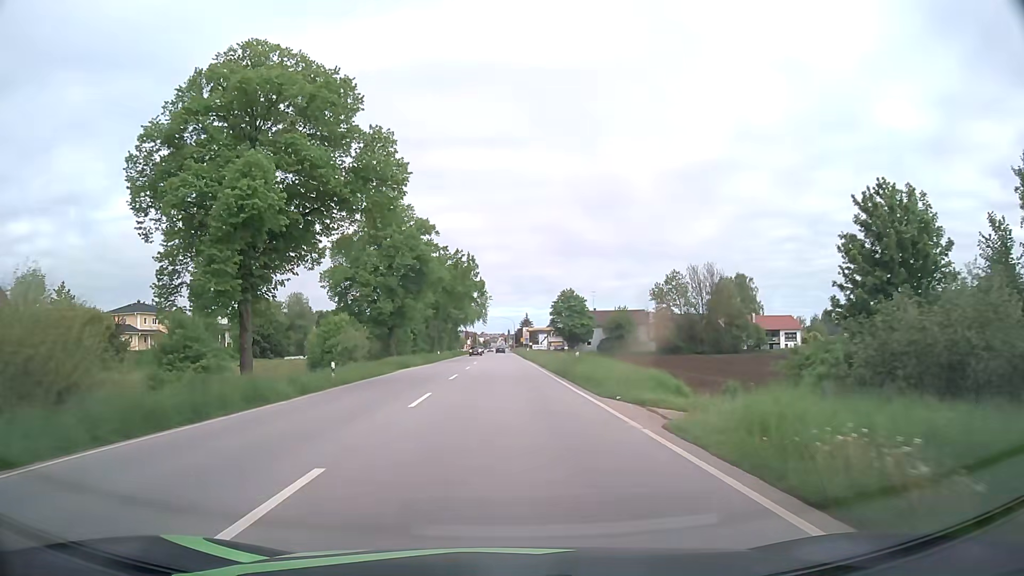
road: primary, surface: asphalt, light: Day
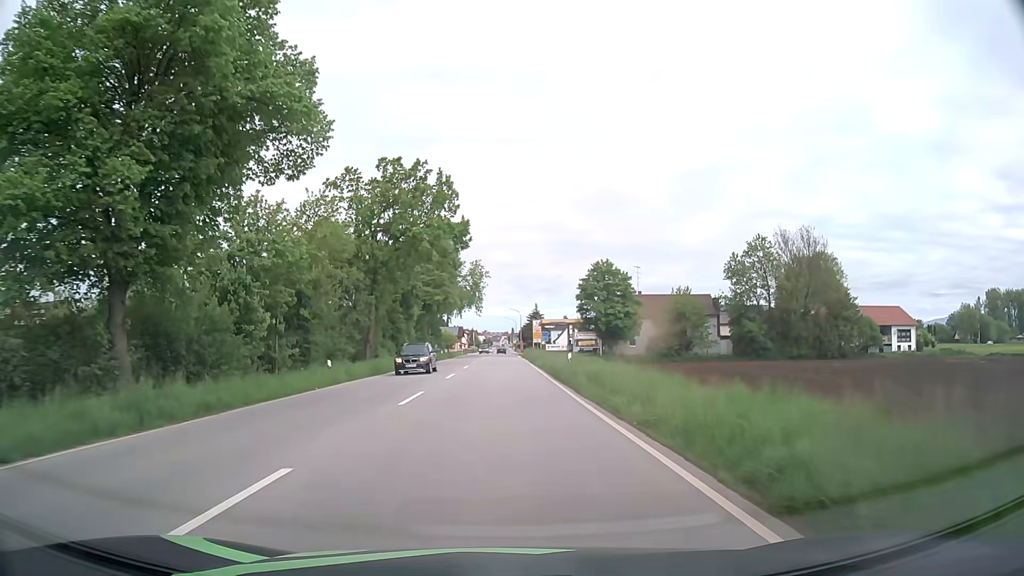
(-0.1, +47.3) m; 0°
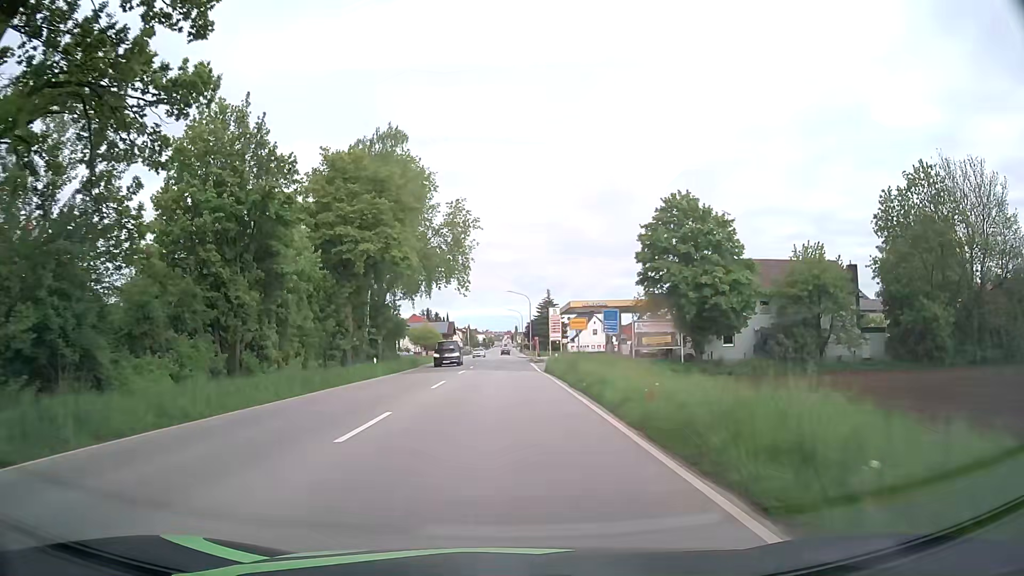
(0.0, +41.7) m; 0°
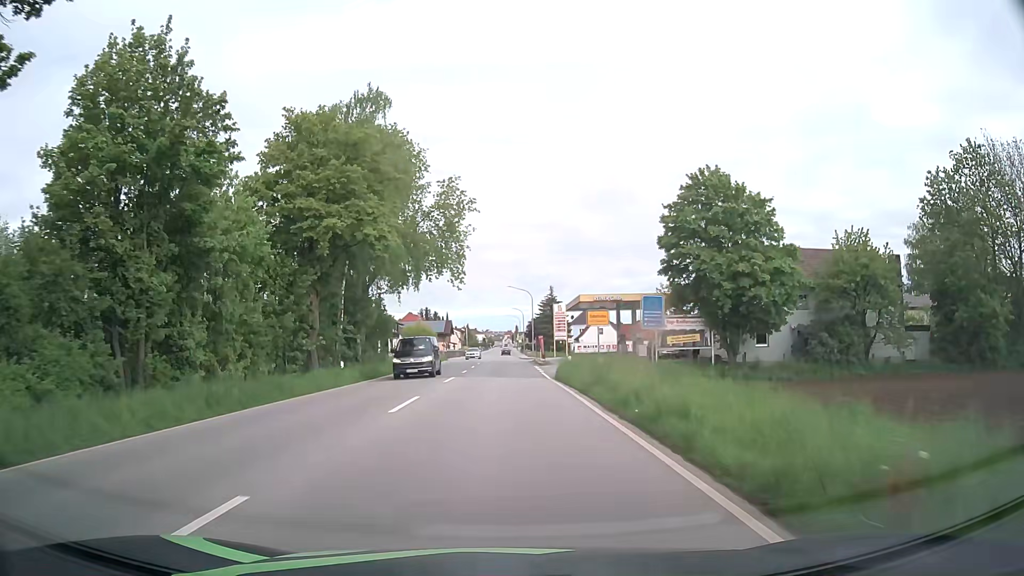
(0.0, +7.7) m; 0°
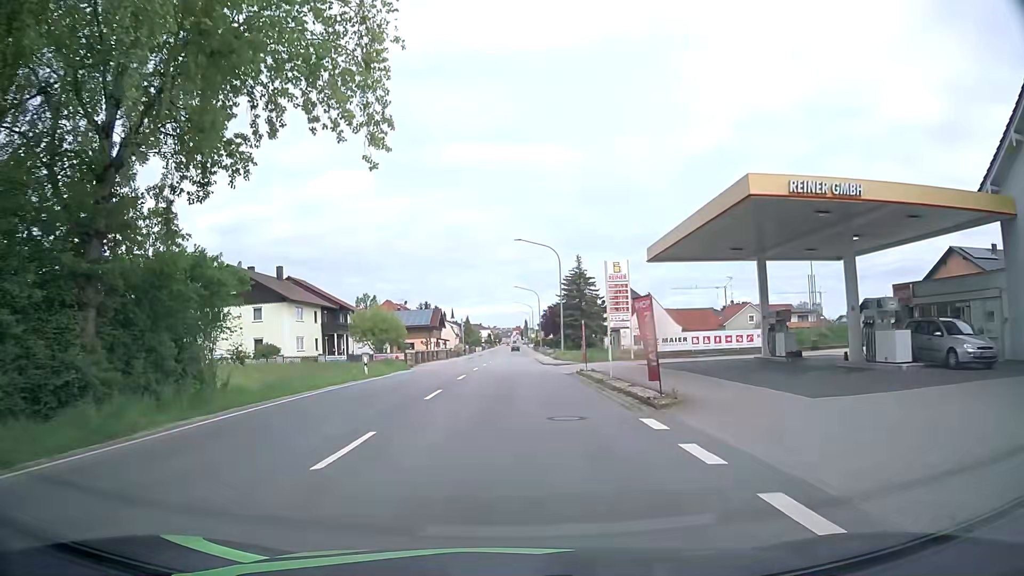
(+0.1, +37.5) m; 0°
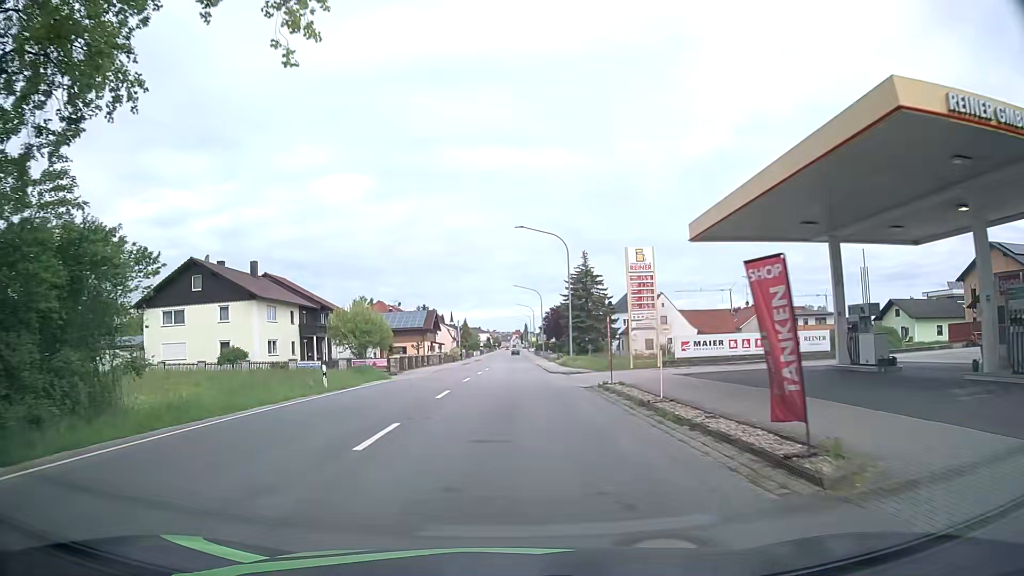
(-0.1, +7.5) m; 0°
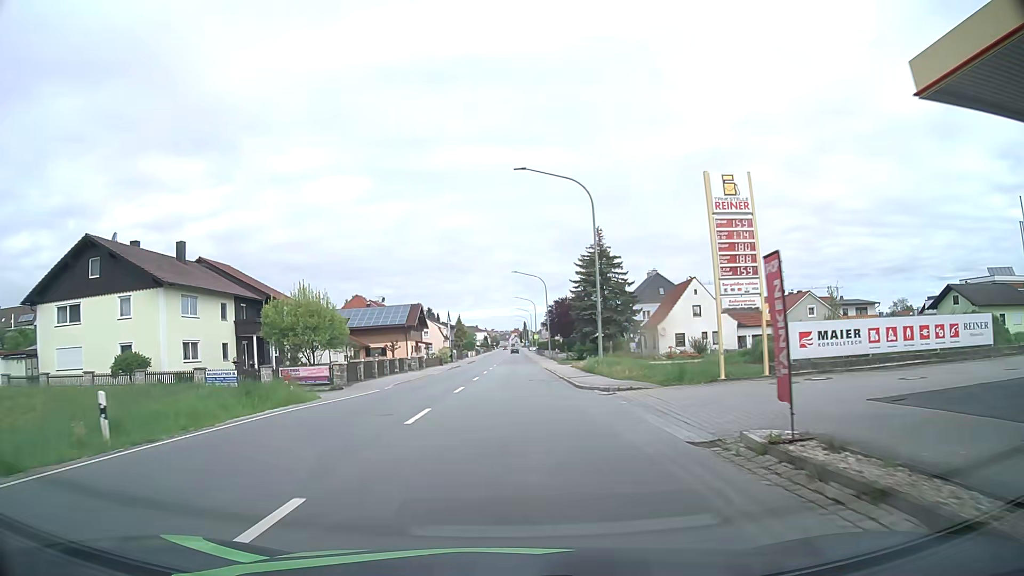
(+0.1, +14.9) m; 0°
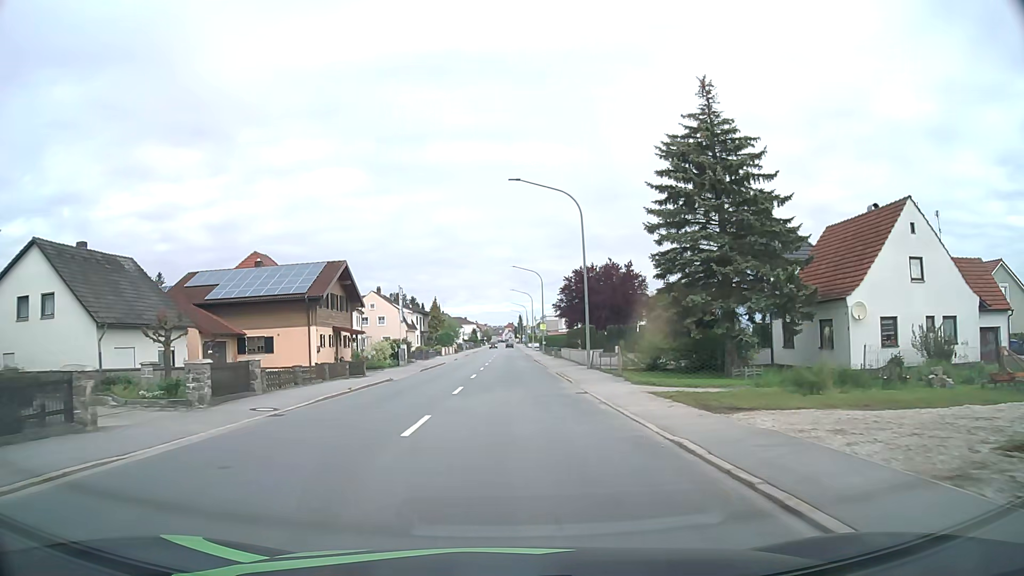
(+0.4, +37.9) m; +1°
(0, +10) (0, +20) (0, +30) (0, +40) (0, +50) (0, +60) (0, +70) (0, +80) (0, +90) (0, +100) m
